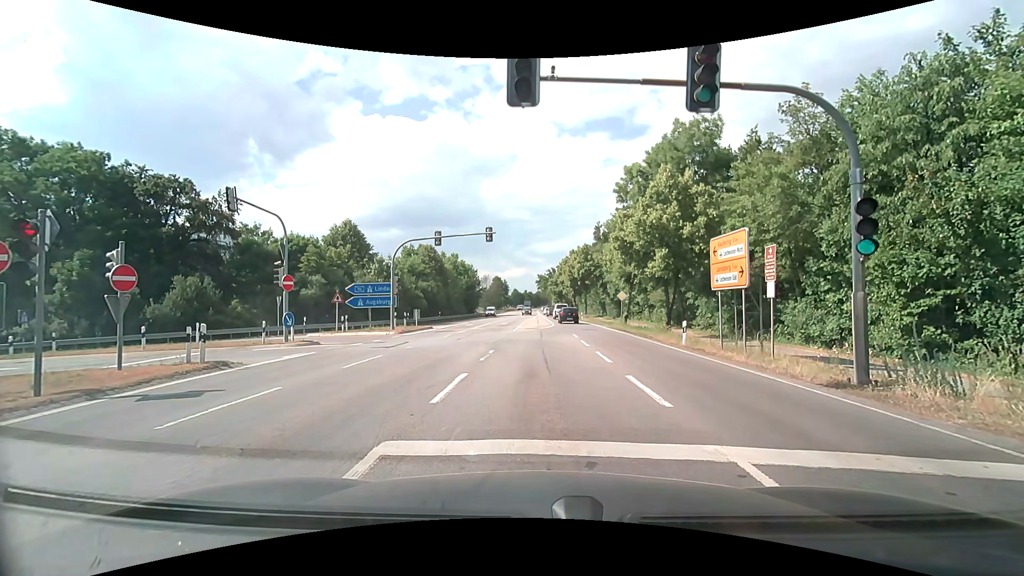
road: secondary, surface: asphalt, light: Day
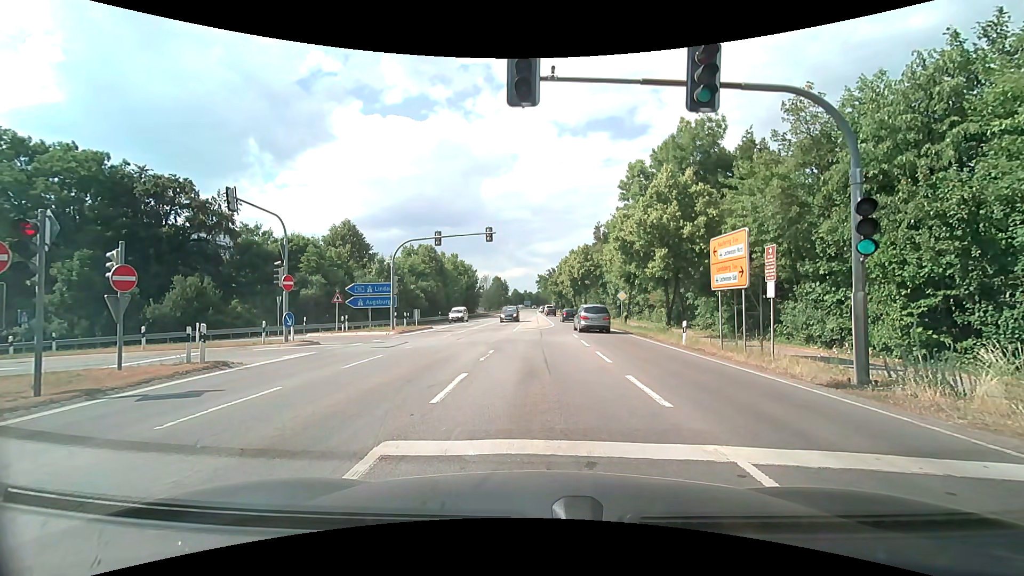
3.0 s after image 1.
(0.0, 0.0) m; 0°
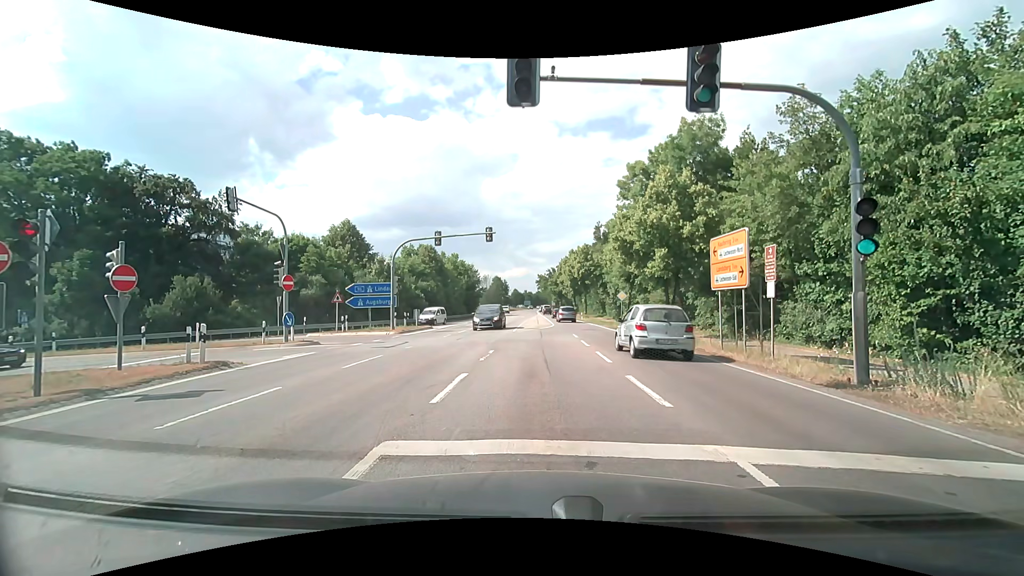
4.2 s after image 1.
(0.0, 0.0) m; 0°
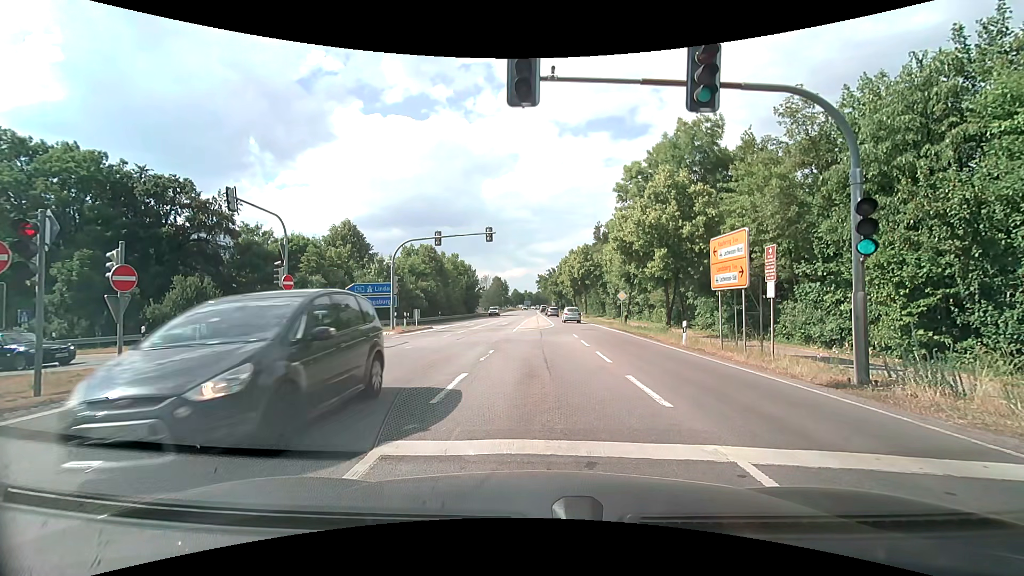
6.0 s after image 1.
(0.0, 0.0) m; 0°
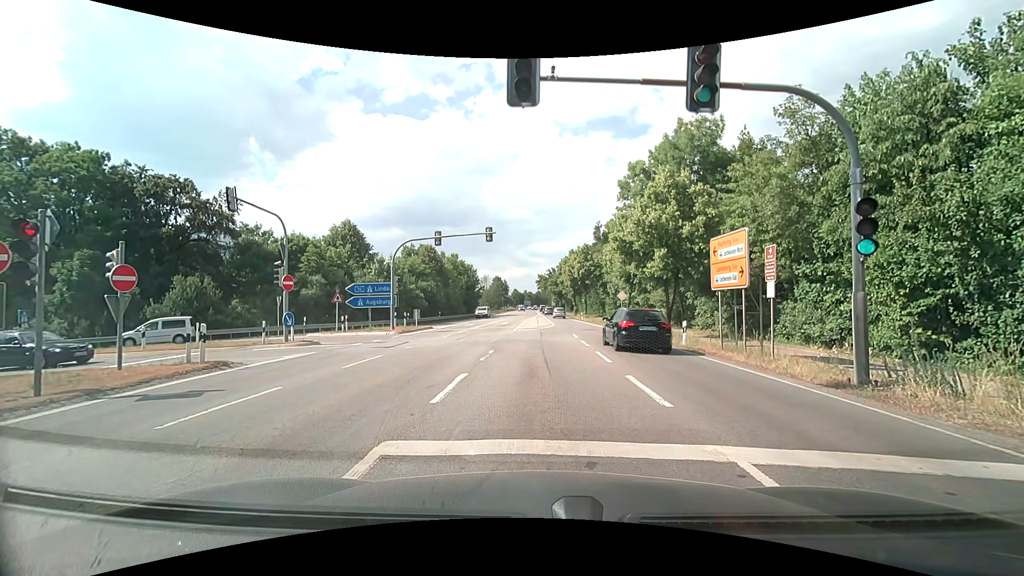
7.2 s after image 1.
(0.0, 0.0) m; 0°
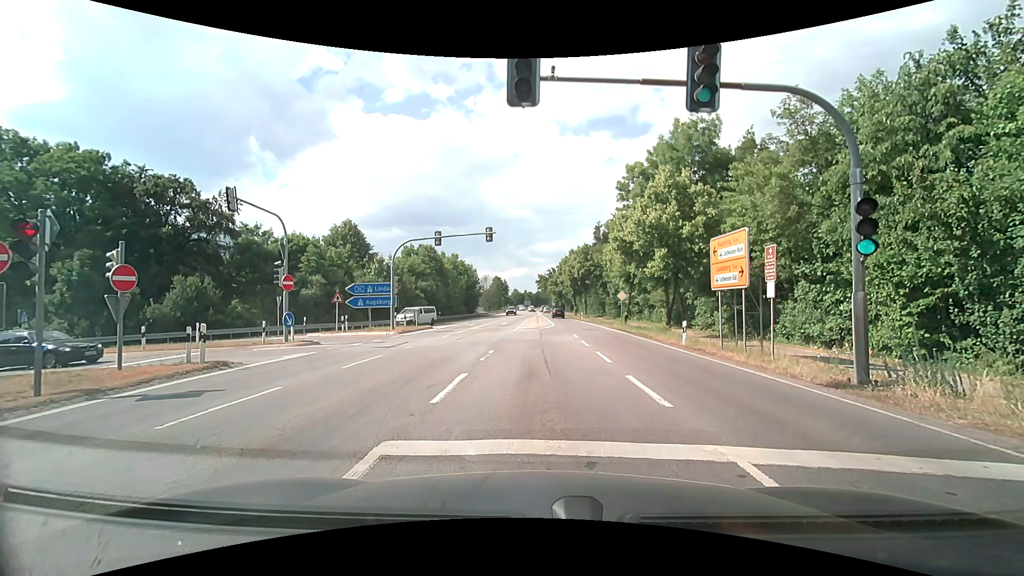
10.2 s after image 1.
(0.0, 0.0) m; 0°
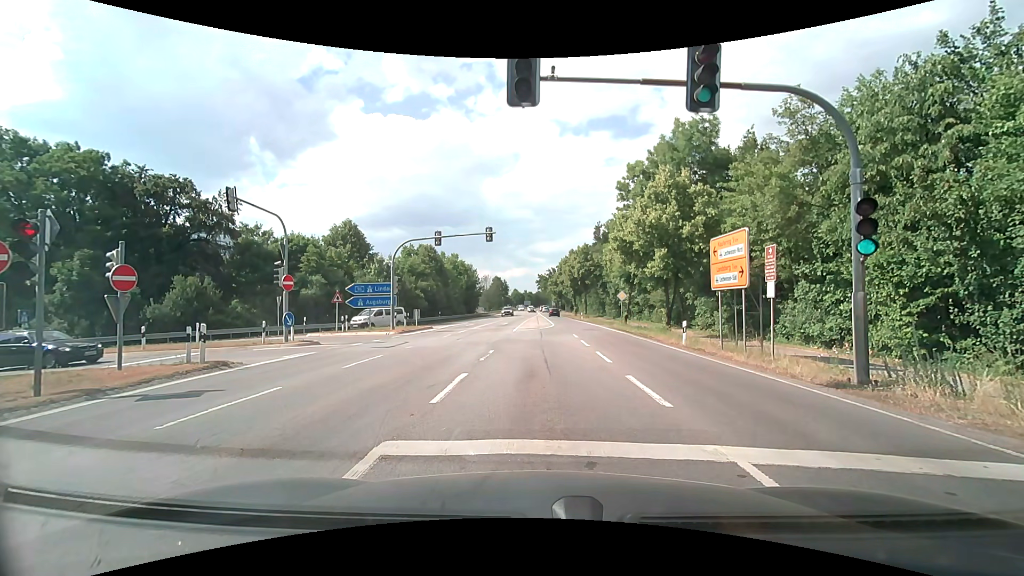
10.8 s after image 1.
(0.0, 0.0) m; 0°
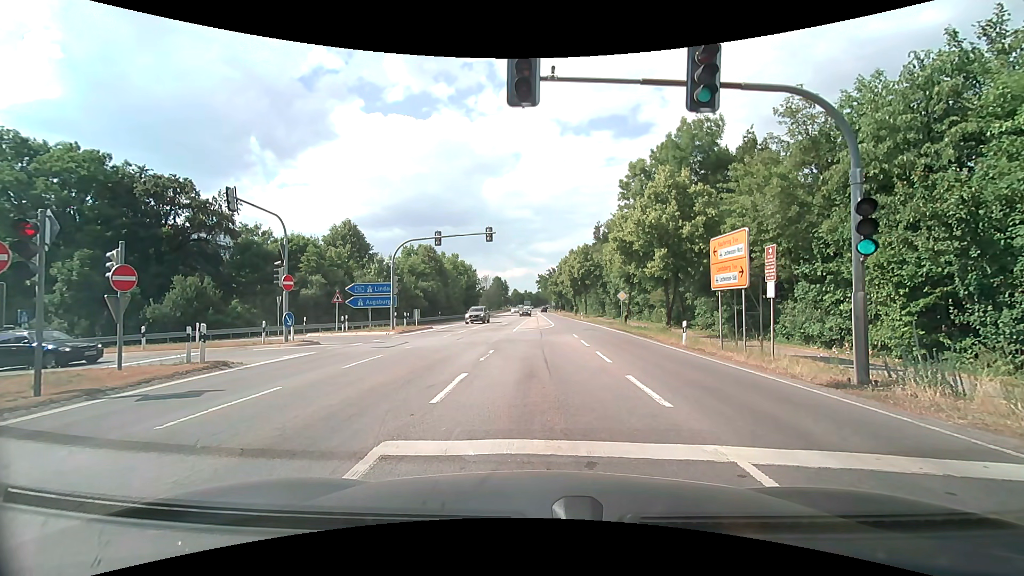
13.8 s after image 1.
(0.0, 0.0) m; 0°
(0, +10) (-1, +20) (-7, +28) (-16, +31) (-26, +30) (-36, +29) (-46, +29) (-56, +29) (-66, +29) (-76, +29) m
